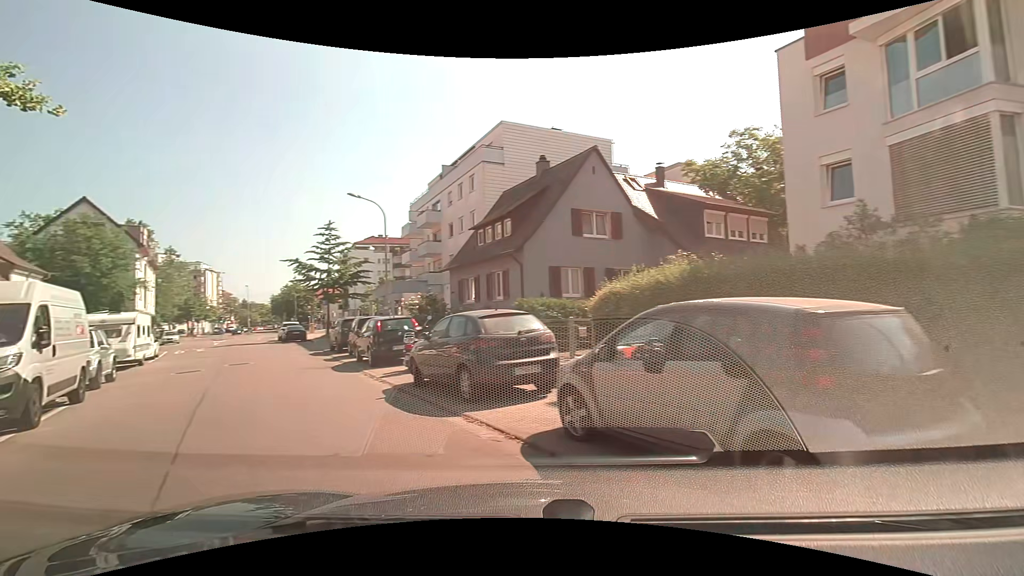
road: residential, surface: asphalt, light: Day
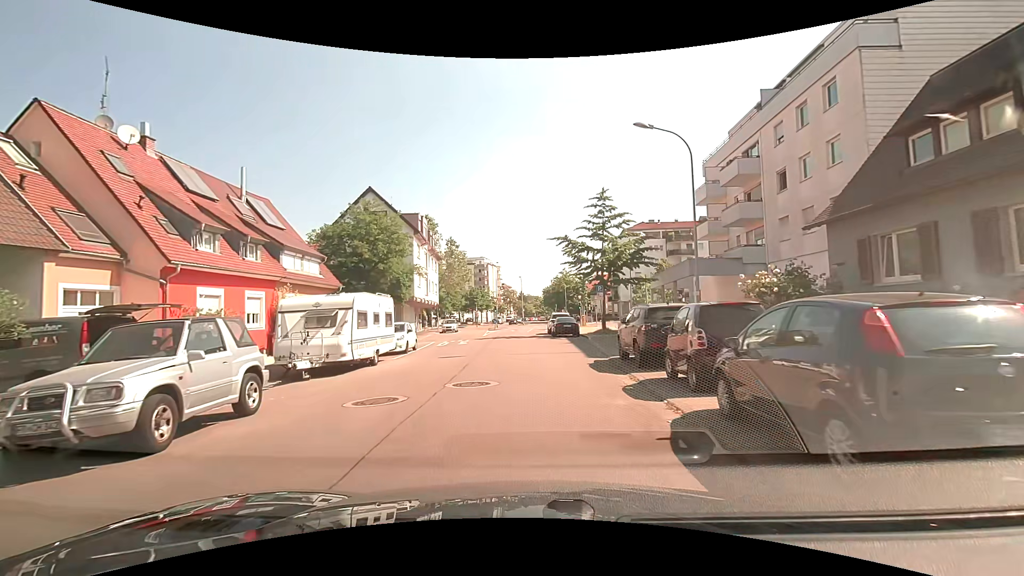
(-4.0, +10.9) m; -29°
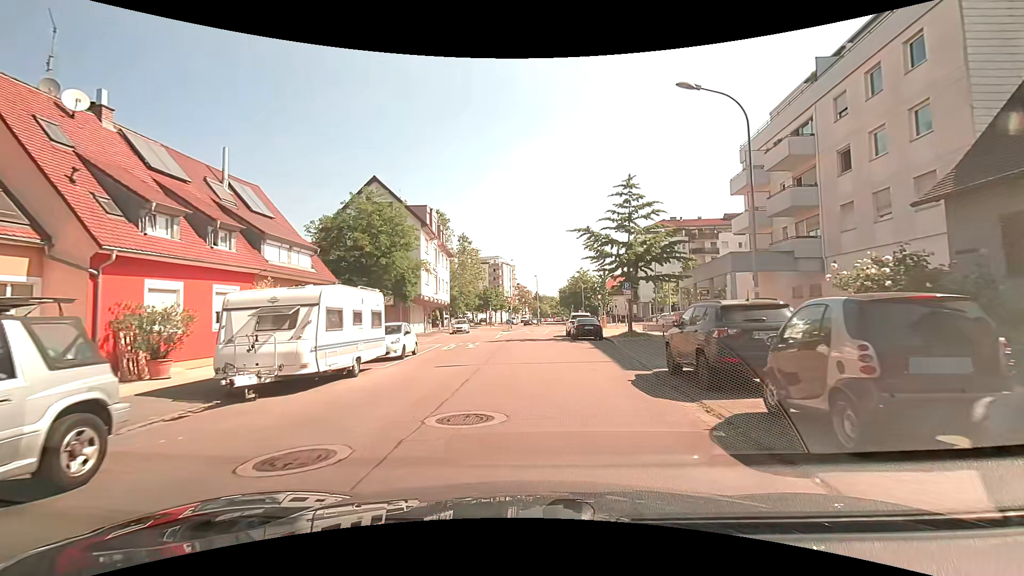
(-0.1, +3.7) m; -1°
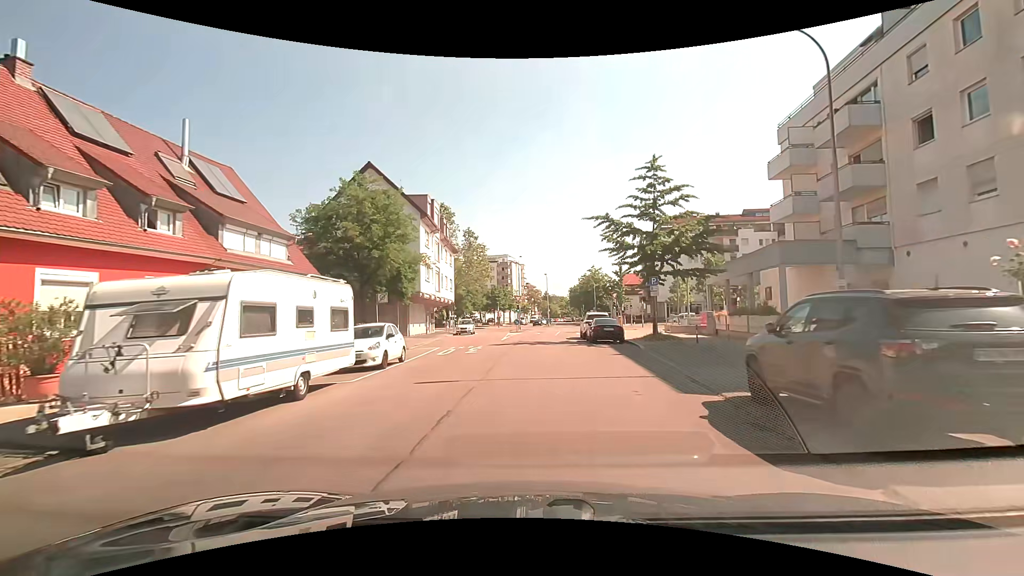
(0.0, +4.0) m; -2°
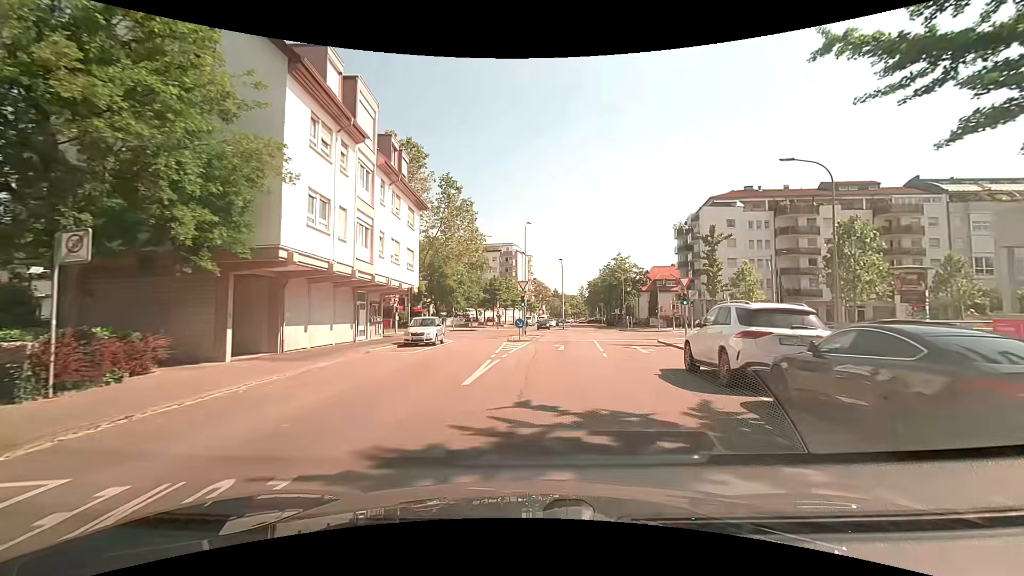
(-0.1, +22.4) m; 0°
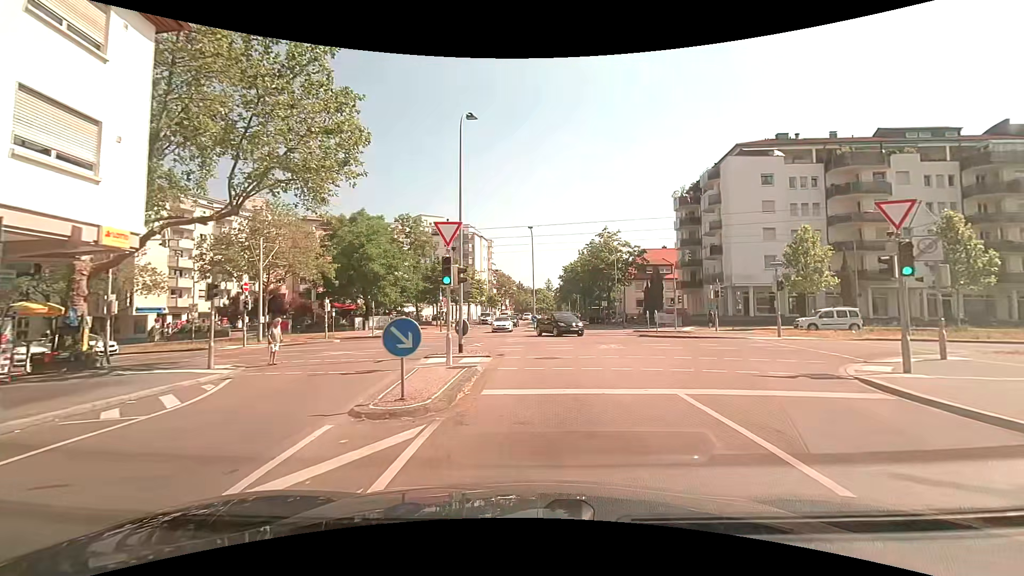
(+1.0, +22.0) m; +5°
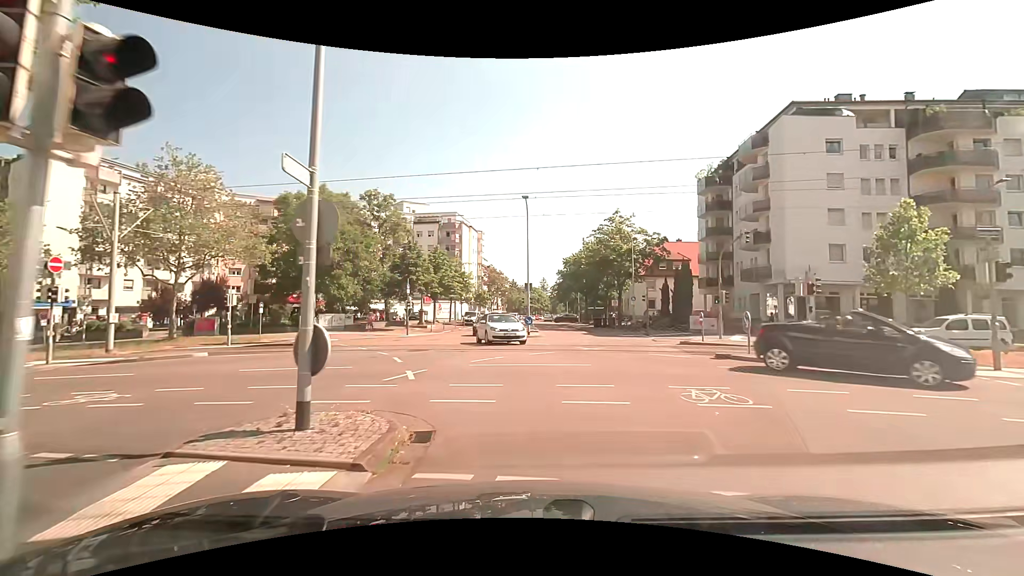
(0.0, +11.7) m; +1°
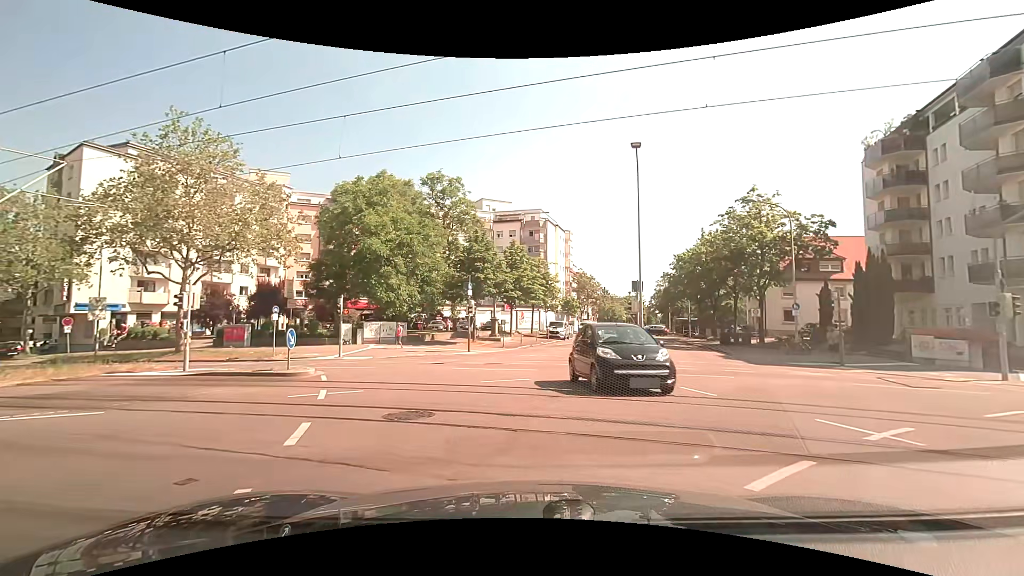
(-0.8, +11.2) m; -12°
